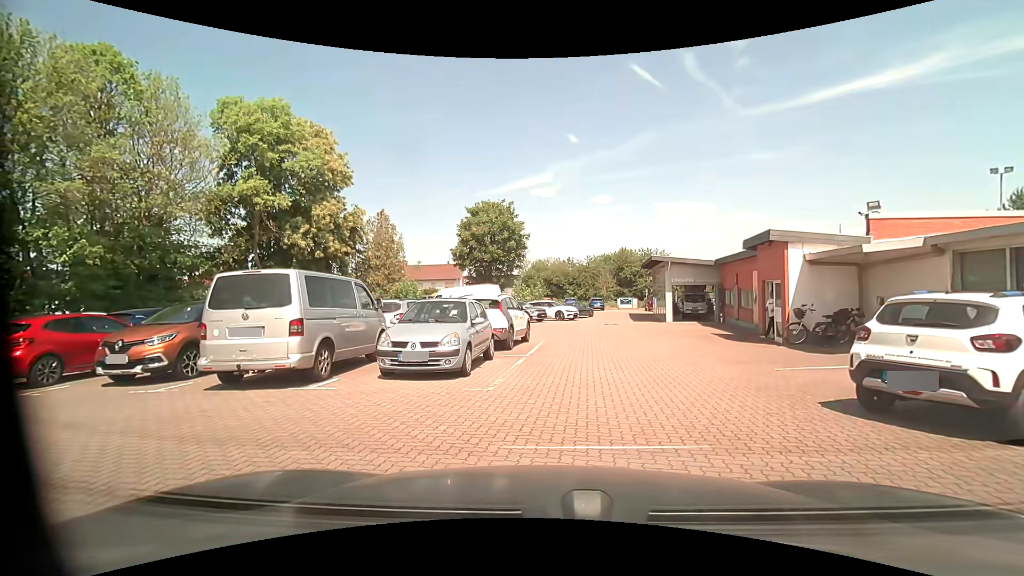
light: Day
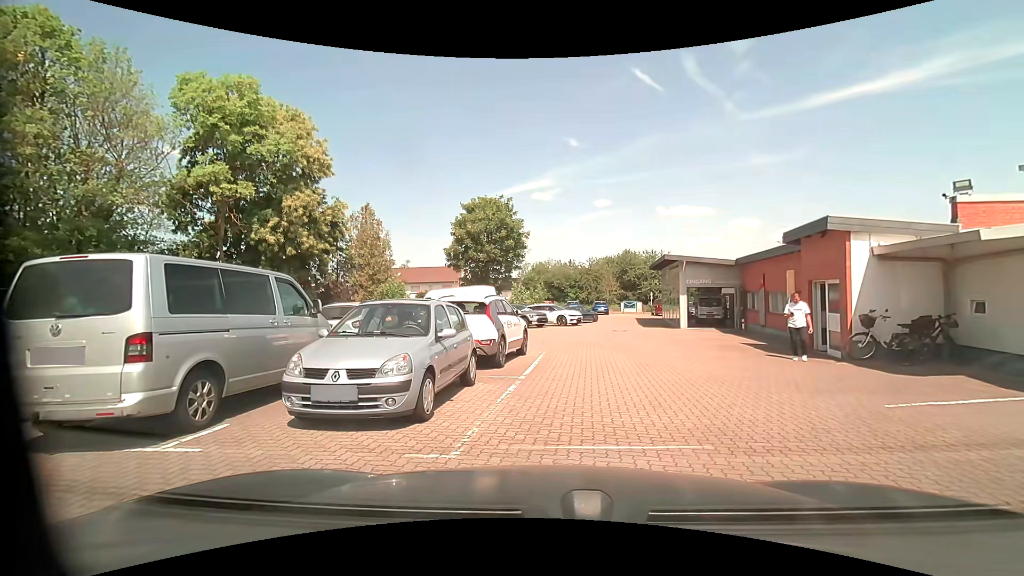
(0.0, +3.1) m; 0°
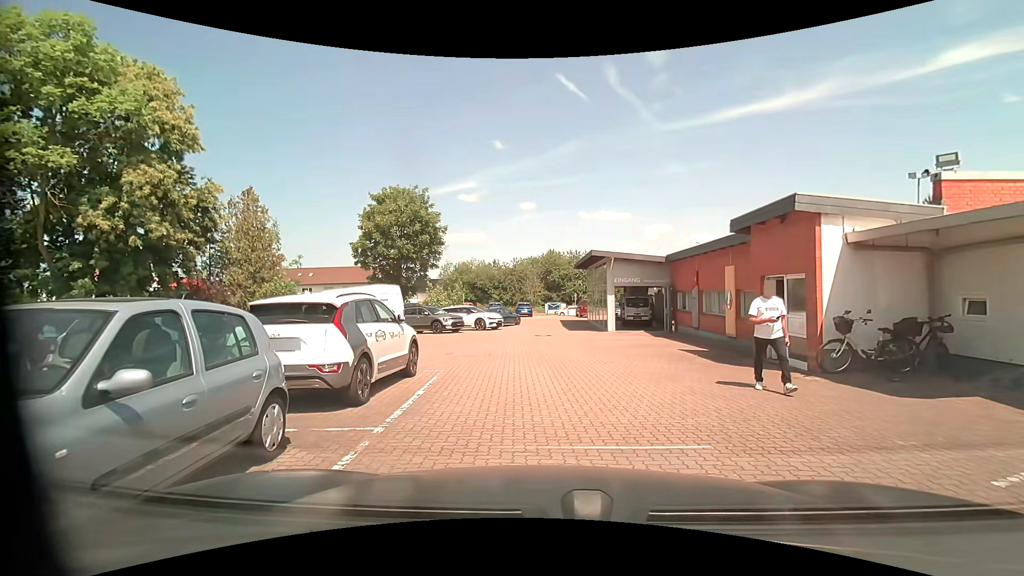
(+0.2, +3.7) m; +9°
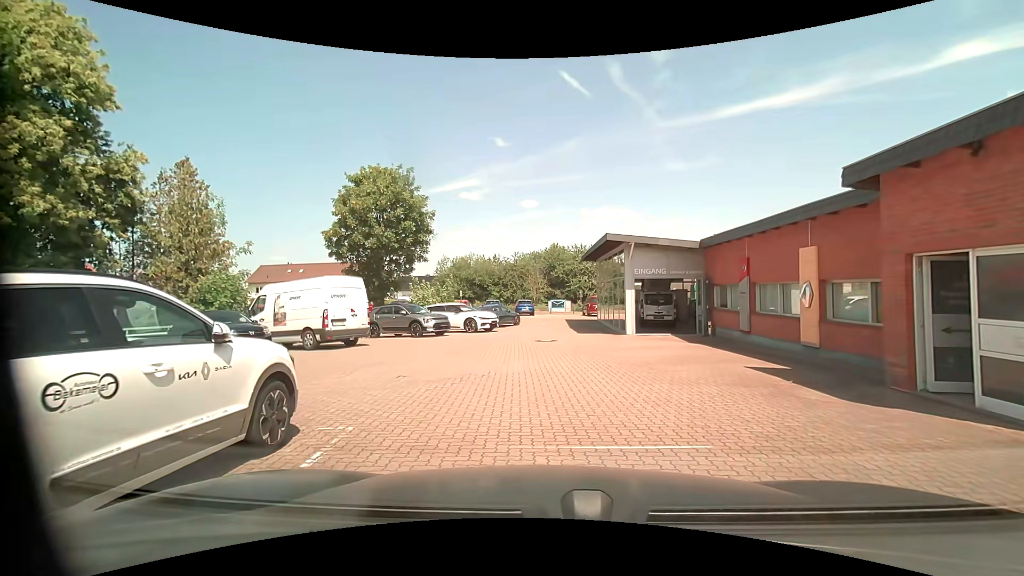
(0.0, +5.2) m; -1°
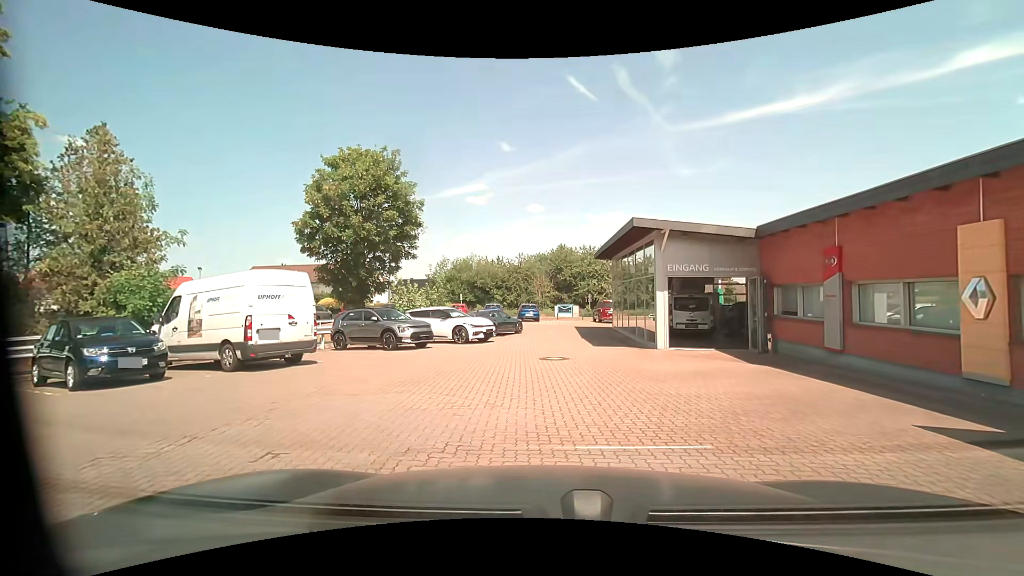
(0.0, +4.8) m; 0°
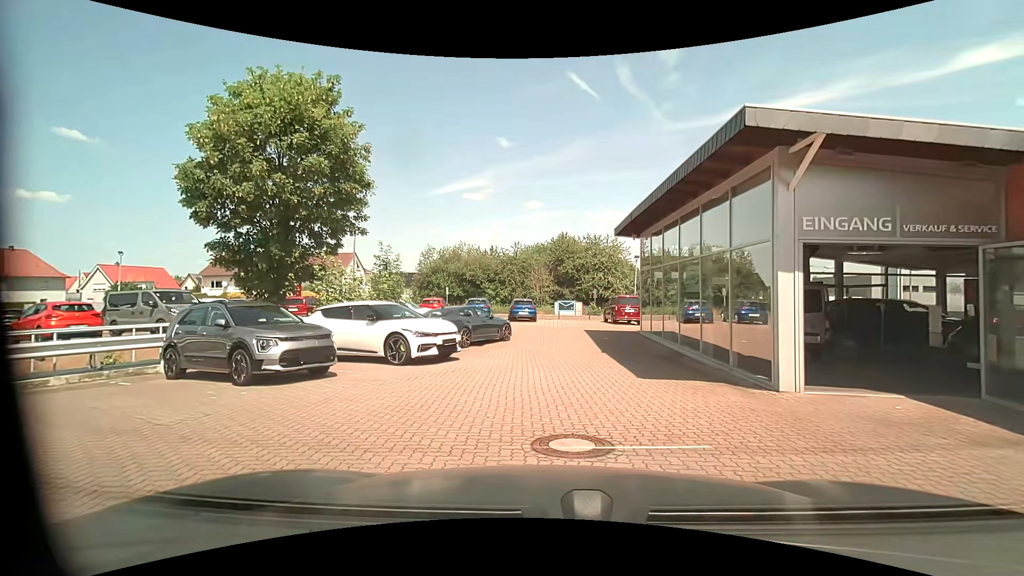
(-0.1, +8.7) m; 0°
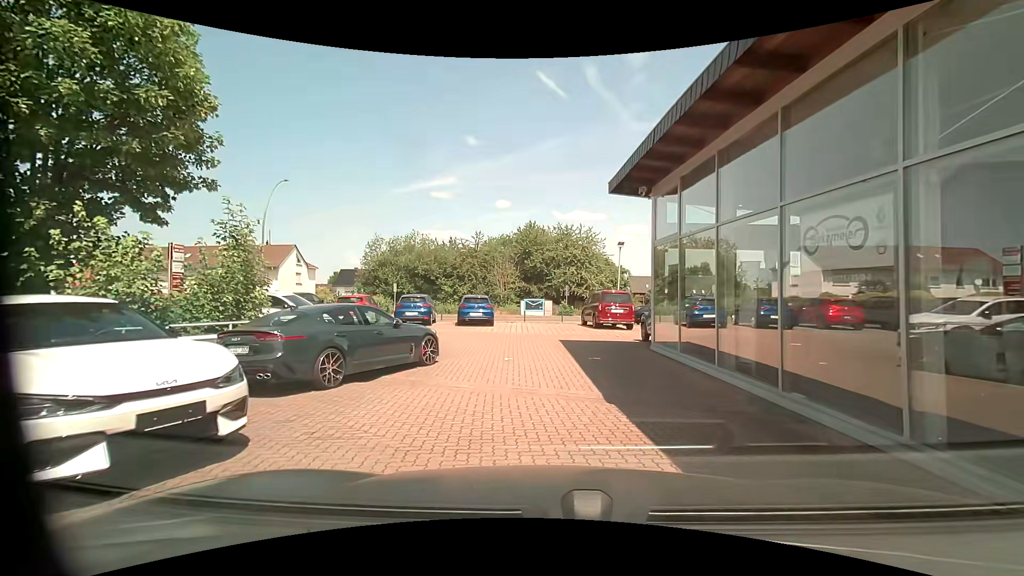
(+0.2, +8.1) m; +3°
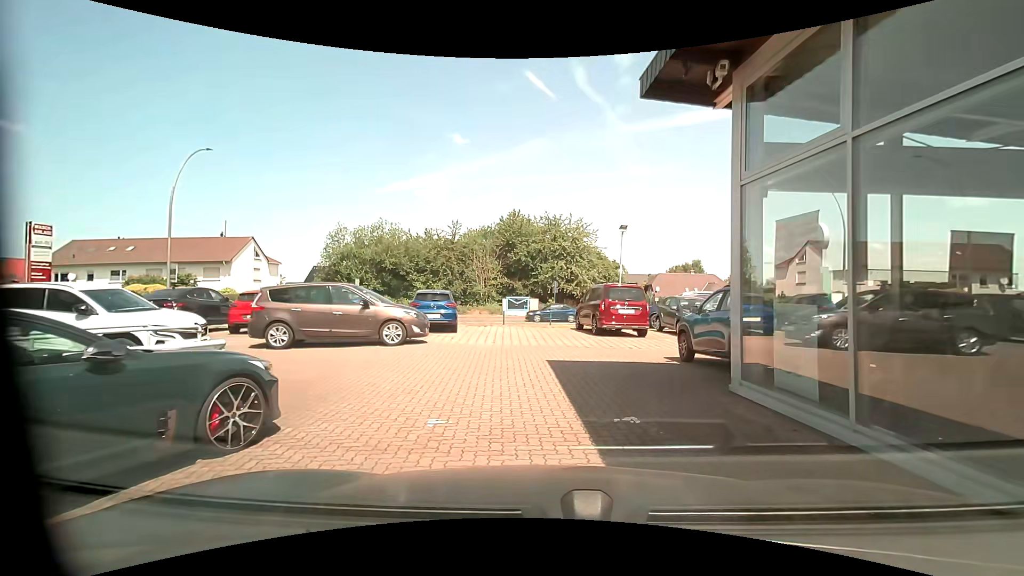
(0.0, +6.3) m; +2°
